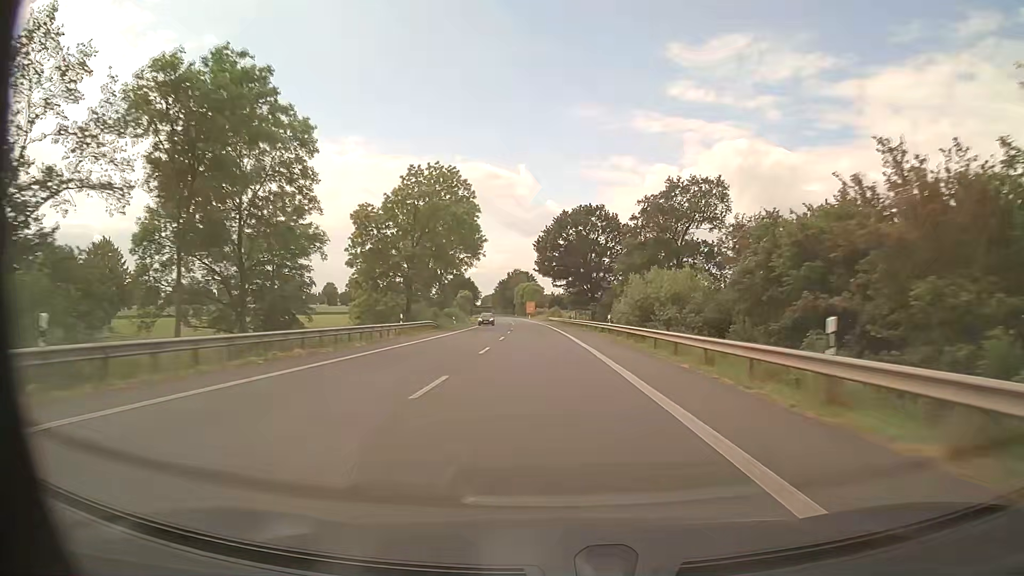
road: primary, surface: asphalt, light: Day
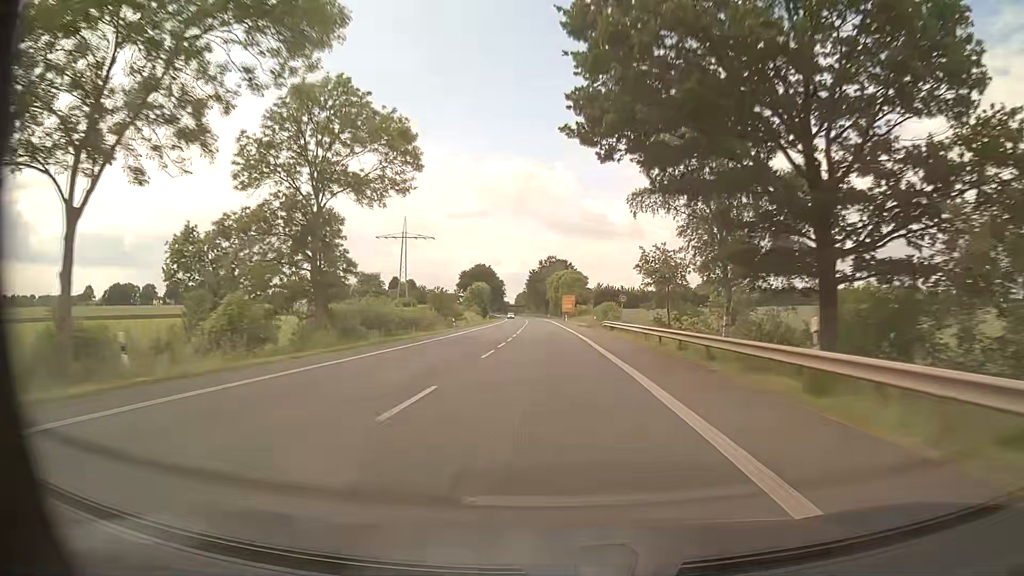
(-1.7, +63.1) m; -3°
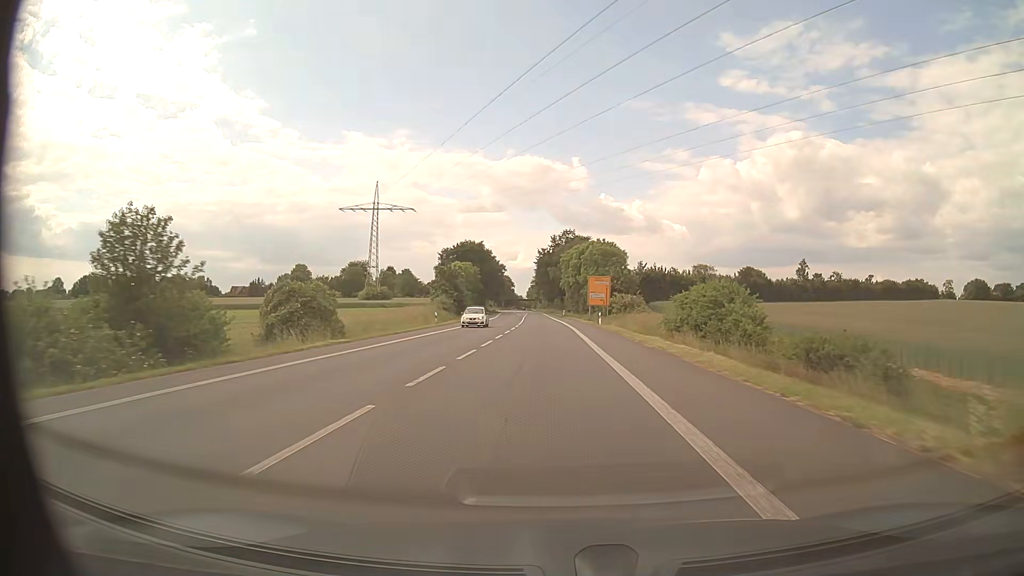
(-0.6, +57.7) m; -1°
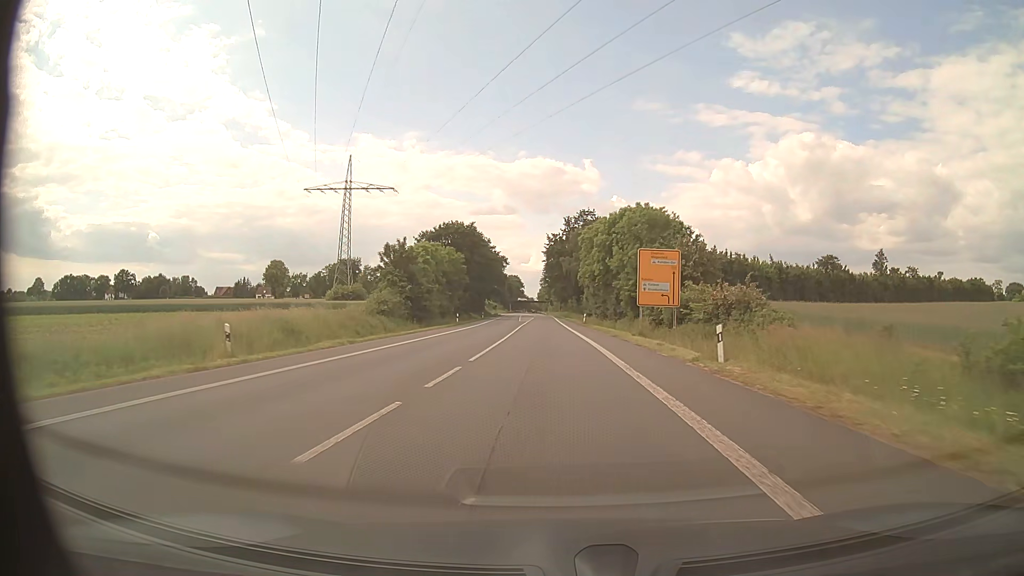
(-0.4, +35.9) m; -1°
(0, +10) (0, +20) (0, +30) (0, +40) (-1, +50) (-1, +60) (-1, +70) (-1, +80) (-2, +90) (-2, +100) m
